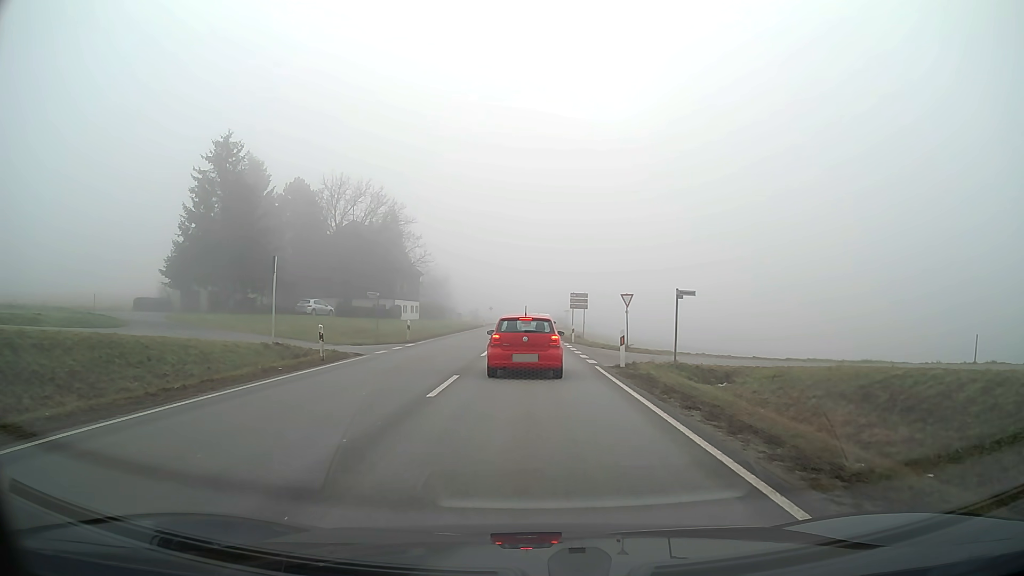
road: secondary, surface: asphalt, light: Day
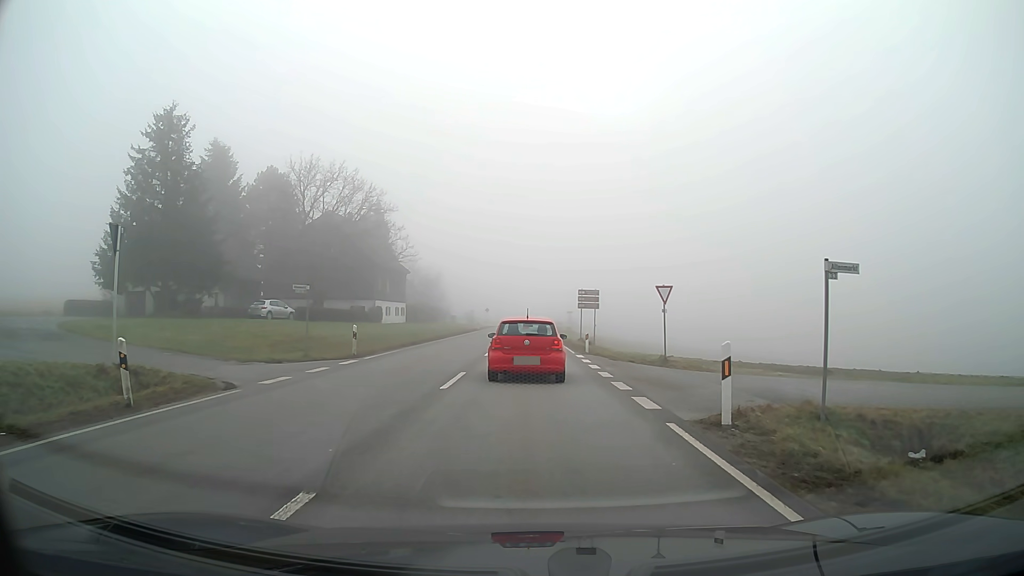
(0.0, +10.2) m; 0°
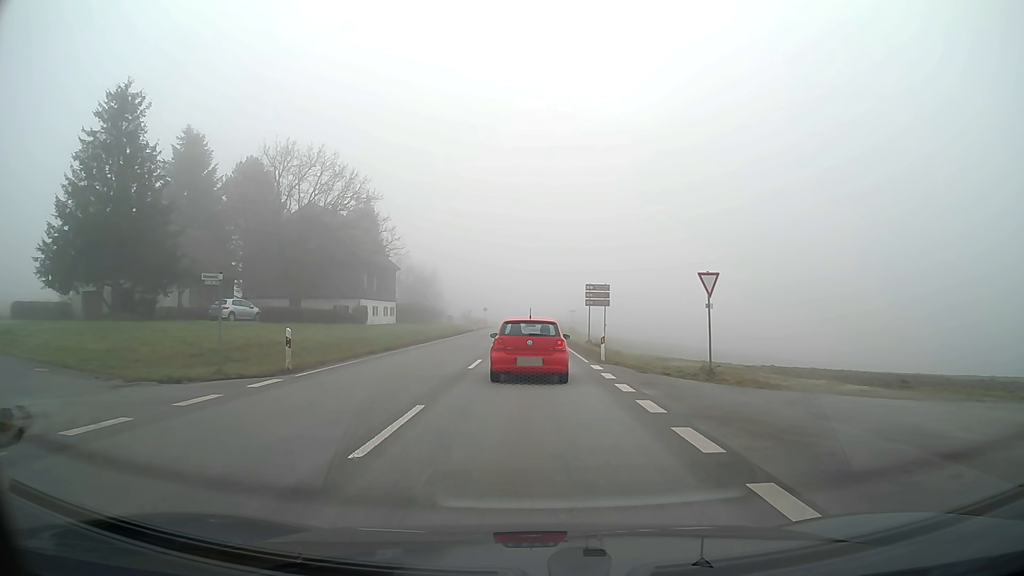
(0.0, +6.6) m; 0°
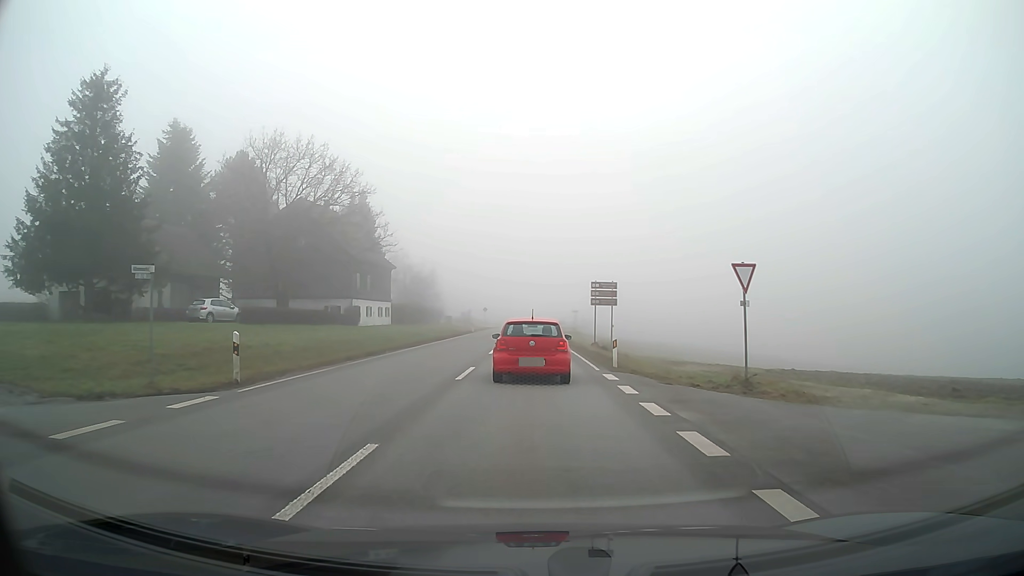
(0.0, +3.2) m; 0°
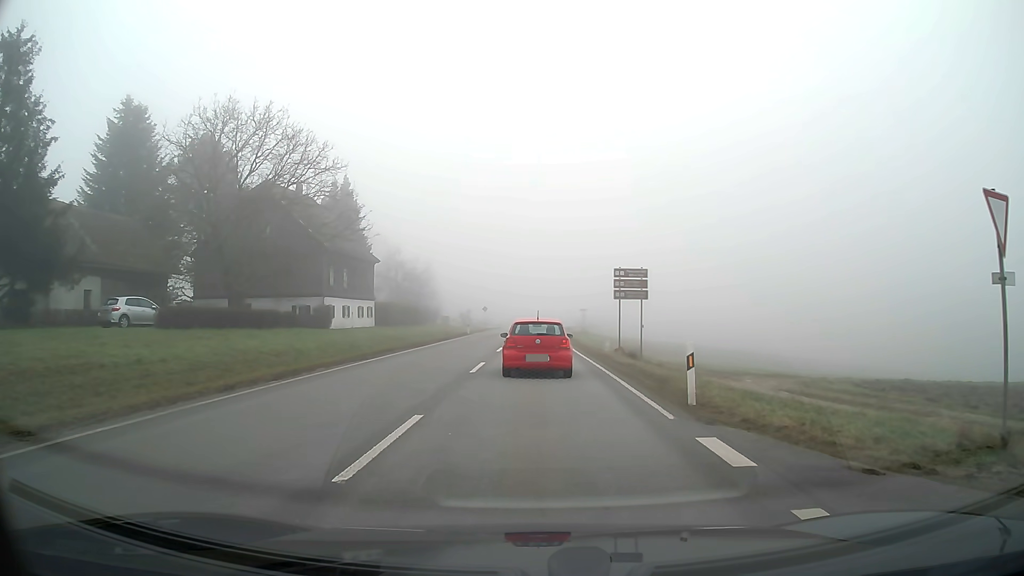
(0.0, +9.8) m; 0°
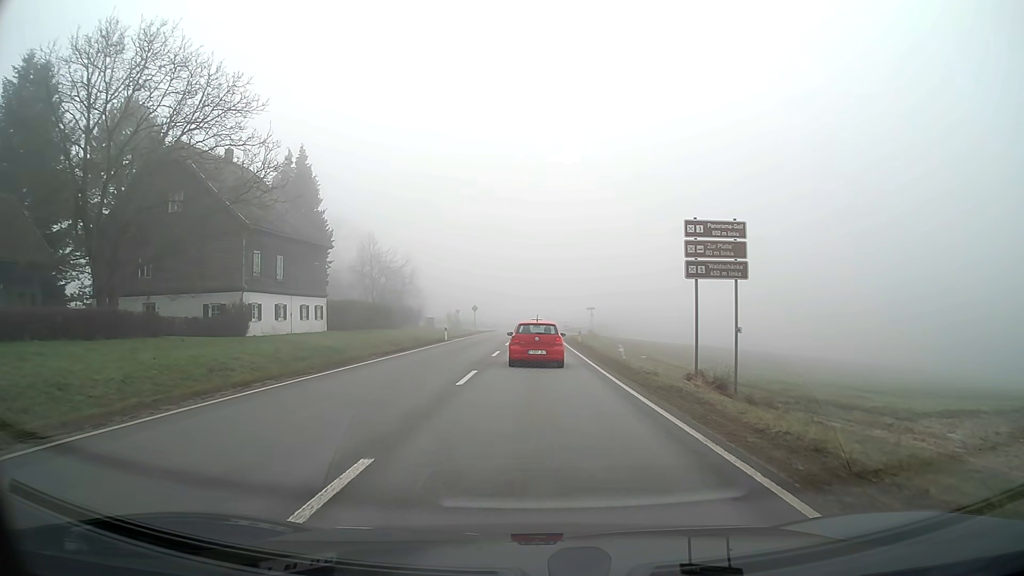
(0.0, +15.1) m; 0°
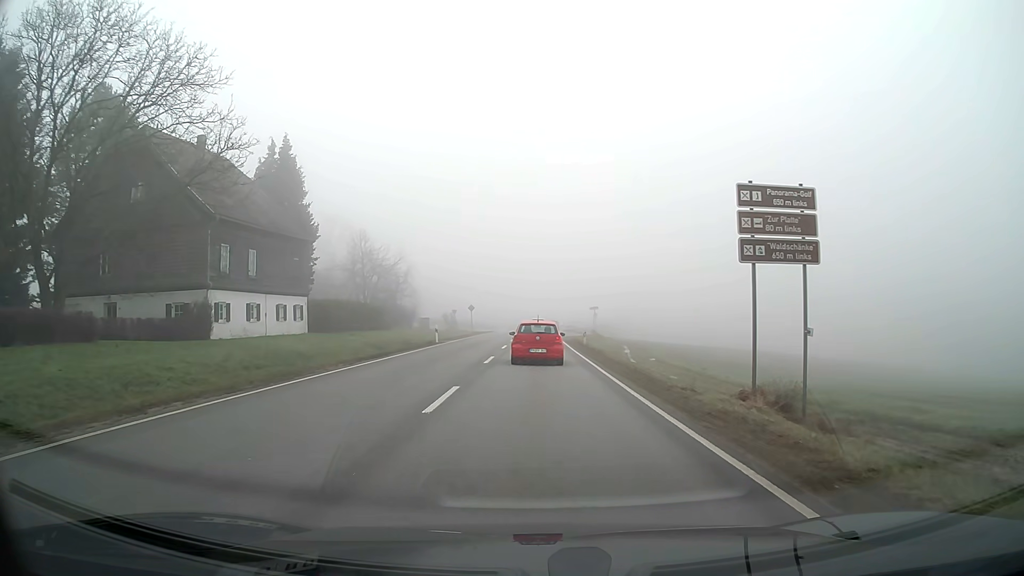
(0.0, +4.5) m; 0°
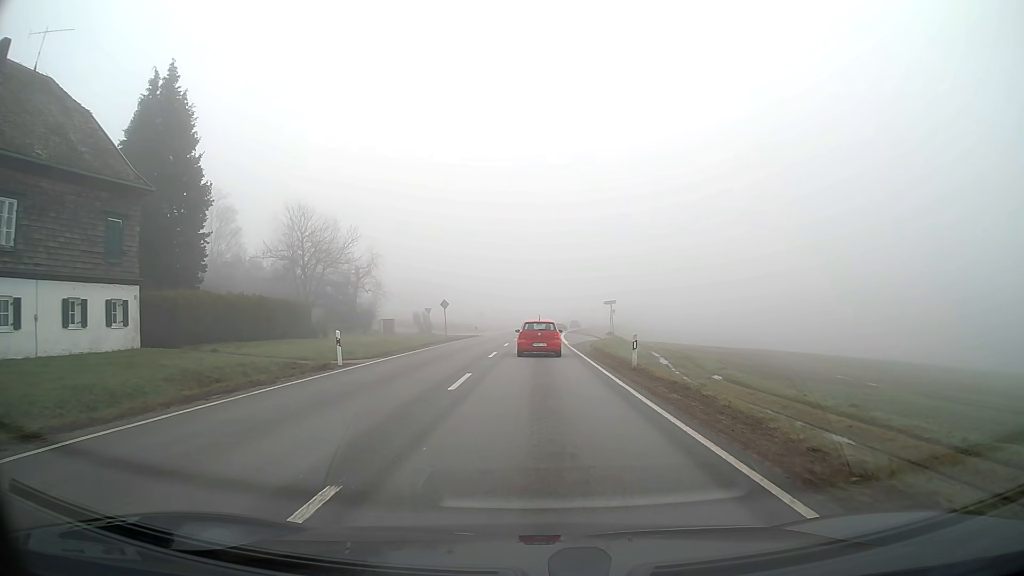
(0.0, +20.9) m; 0°
(0, +10) (0, +20) (0, +30) (0, +40) (0, +50) (+1, +60) (+1, +70) (+2, +80) (+3, +90) (+3, +100) m
